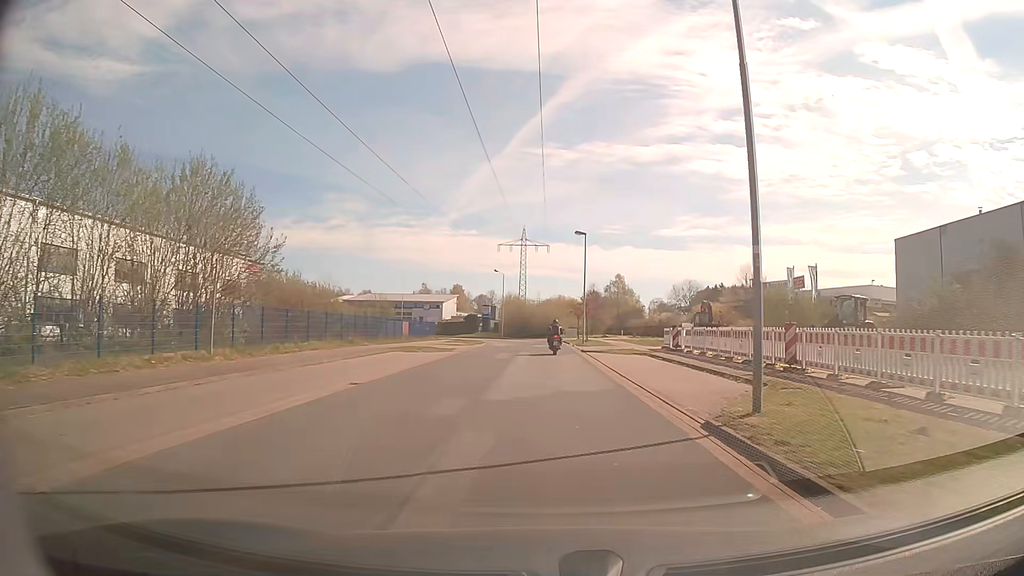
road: residential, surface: asphalt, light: Day
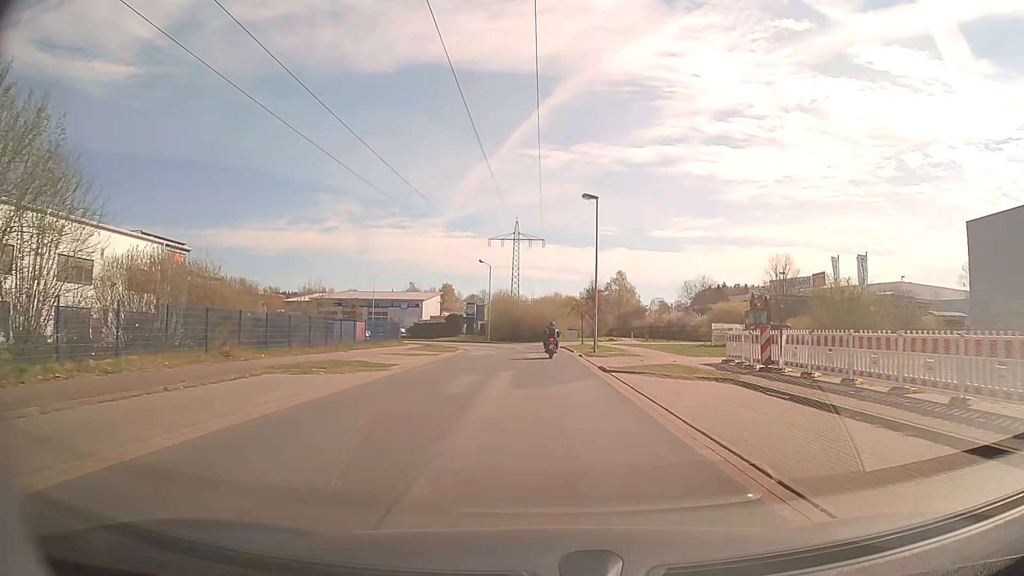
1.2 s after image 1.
(+0.1, +14.0) m; +1°
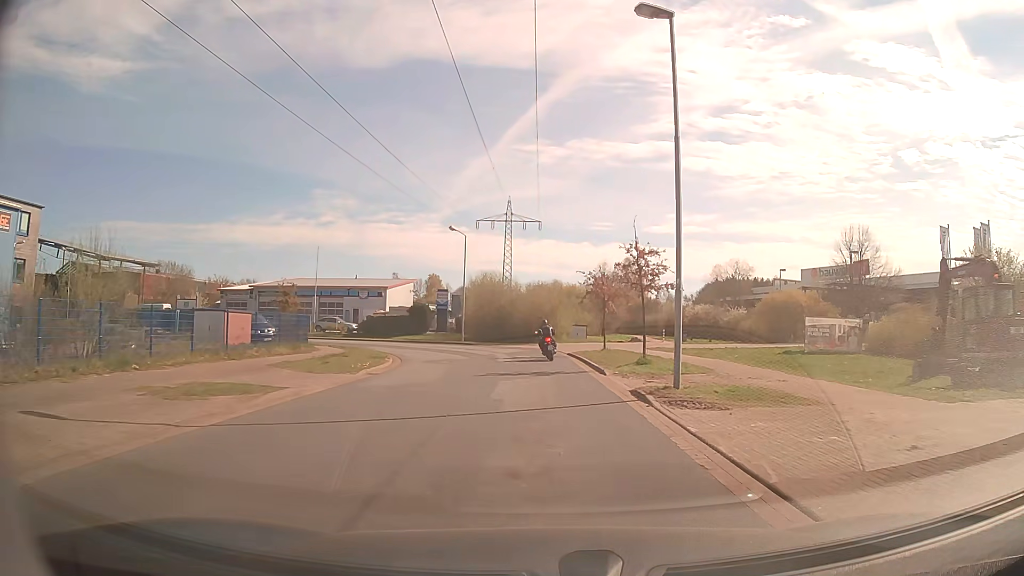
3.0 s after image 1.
(0.0, +20.5) m; 0°
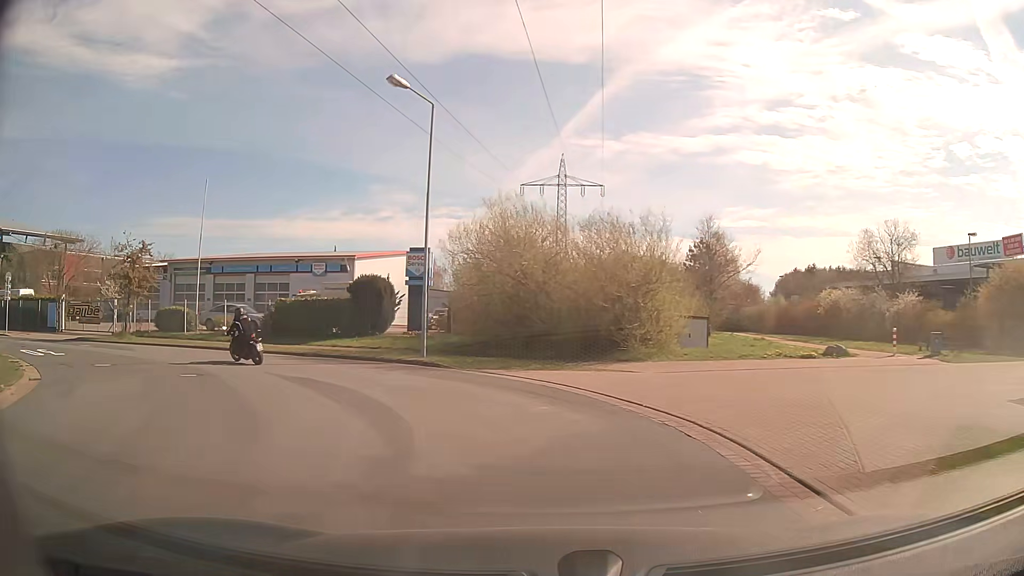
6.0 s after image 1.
(-0.2, +29.7) m; -5°
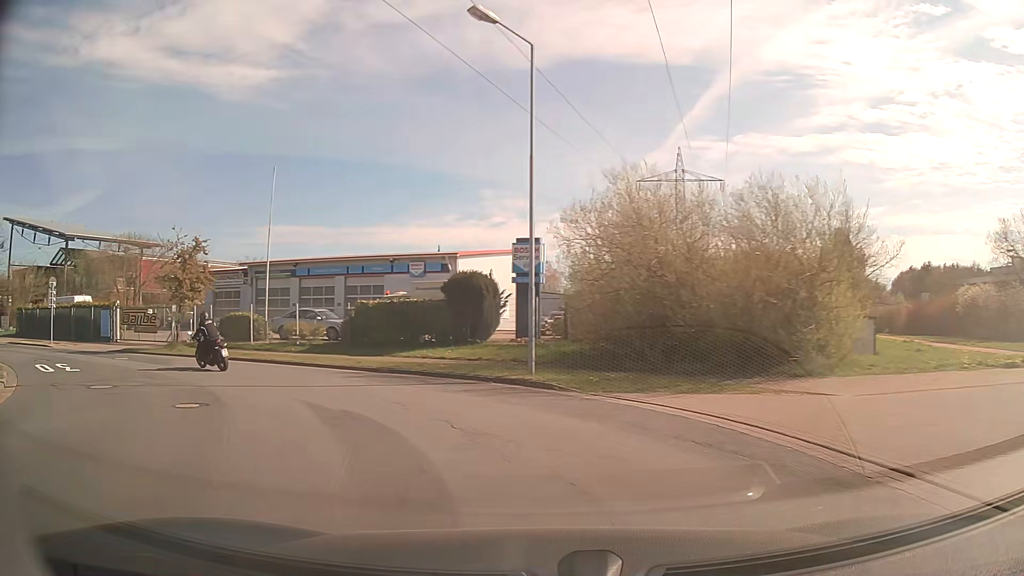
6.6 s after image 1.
(-0.3, +5.1) m; -9°
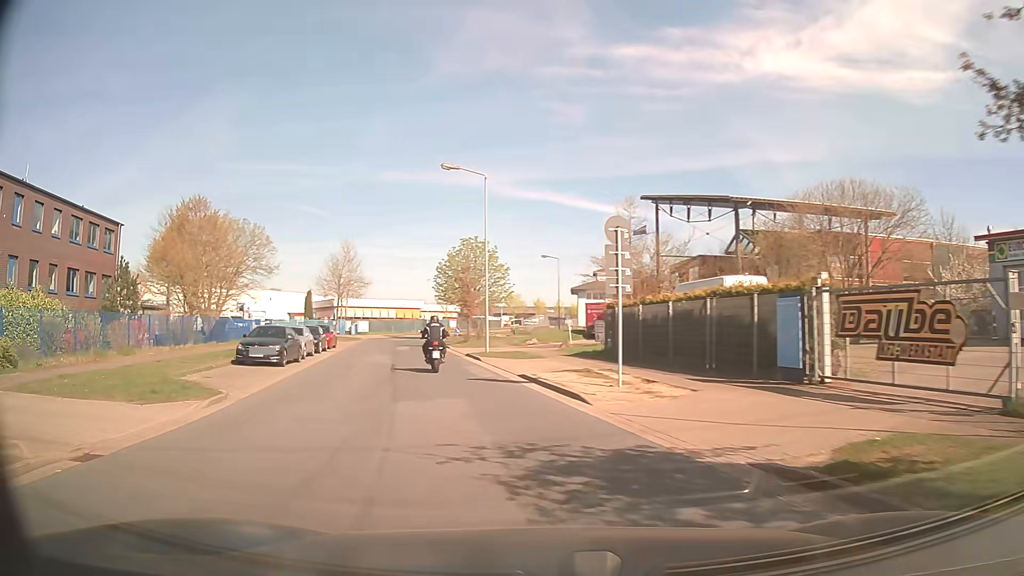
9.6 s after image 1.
(-12.7, +20.1) m; -63°
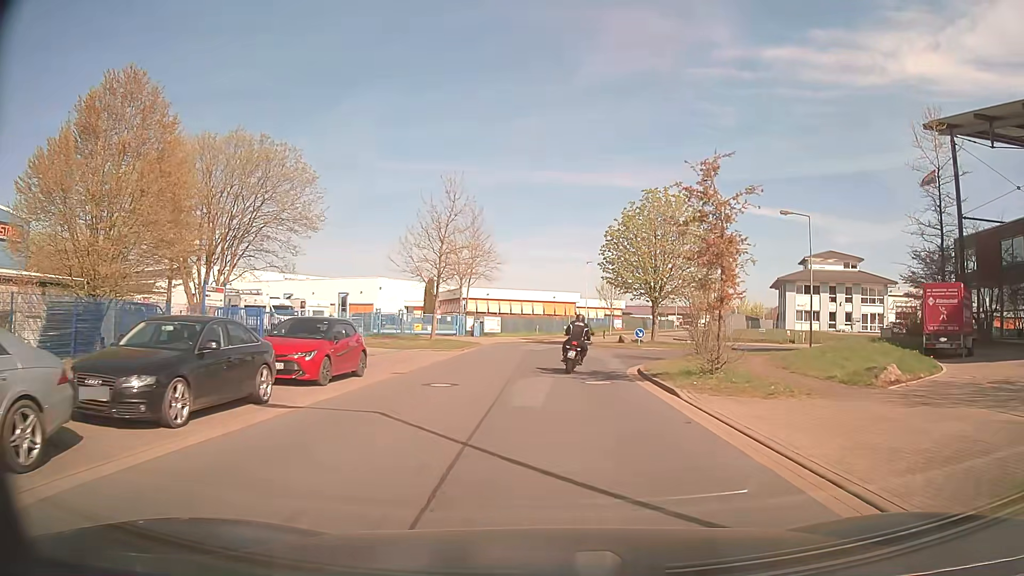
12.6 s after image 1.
(-4.8, +26.6) m; -13°
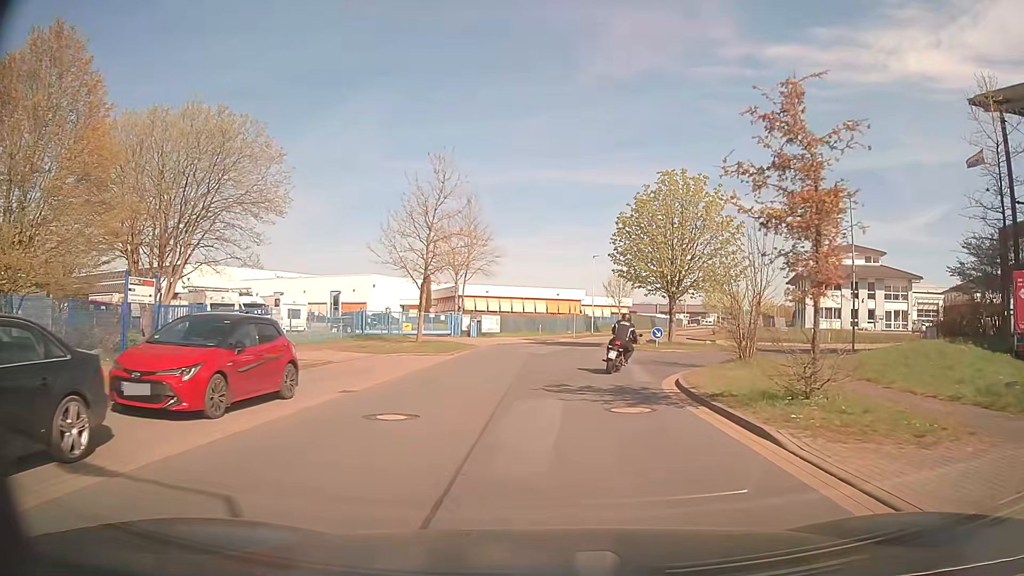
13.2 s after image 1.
(0.0, +5.2) m; 0°
(0, +10) (+2, +20) (+7, +28) (+14, +35) (+16, +45) (+10, +51) (+1, +47) (-1, +38) (-3, +28) (-3, +18) m
